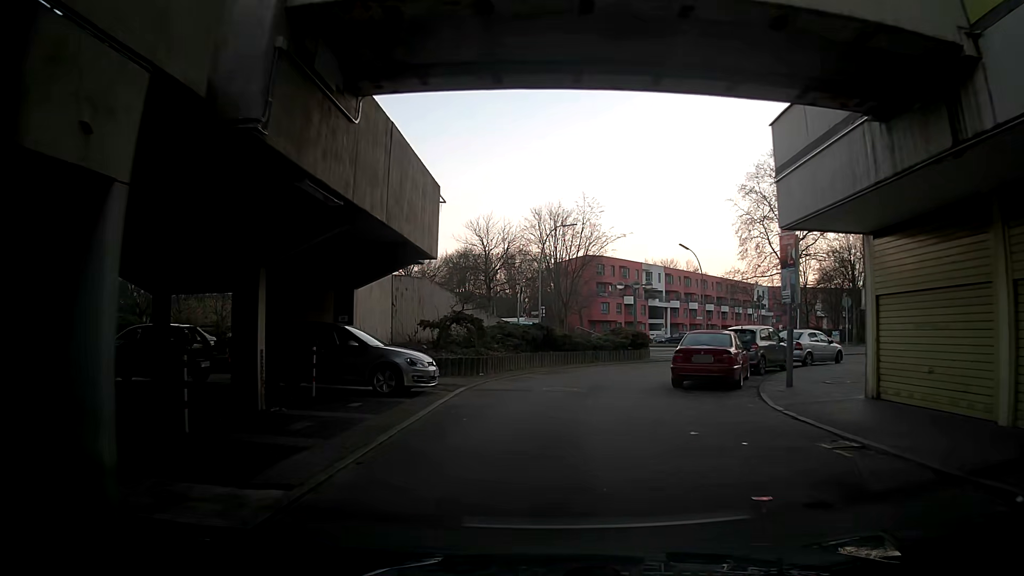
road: residential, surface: asphalt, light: Day
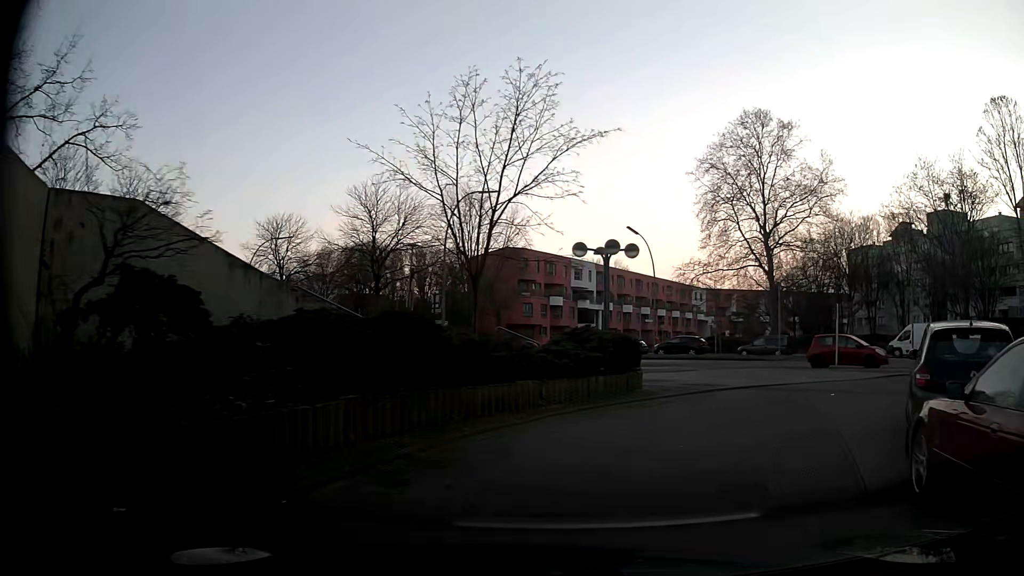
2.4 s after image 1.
(+0.4, +15.3) m; +7°
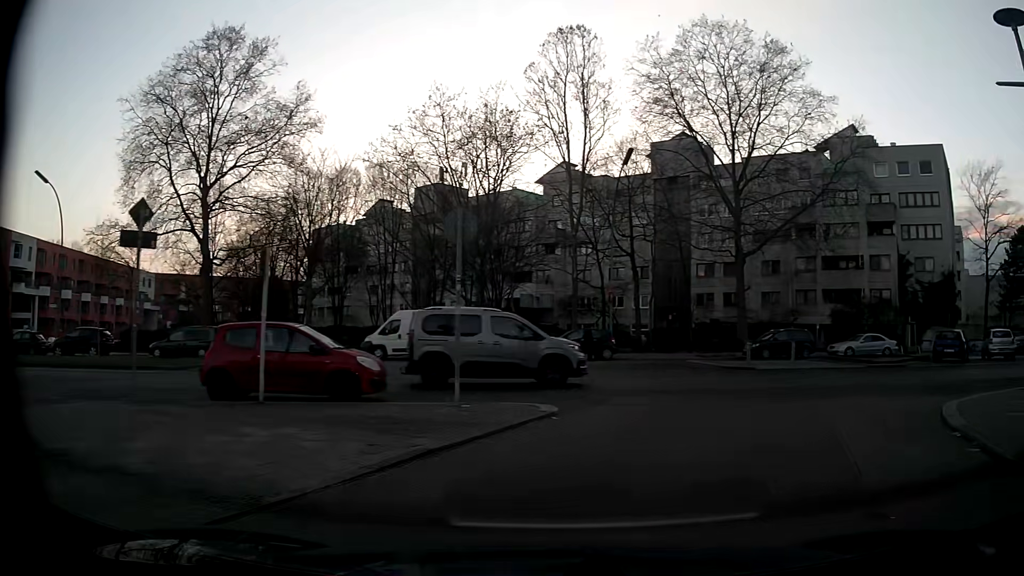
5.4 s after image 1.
(+6.0, +15.0) m; +46°
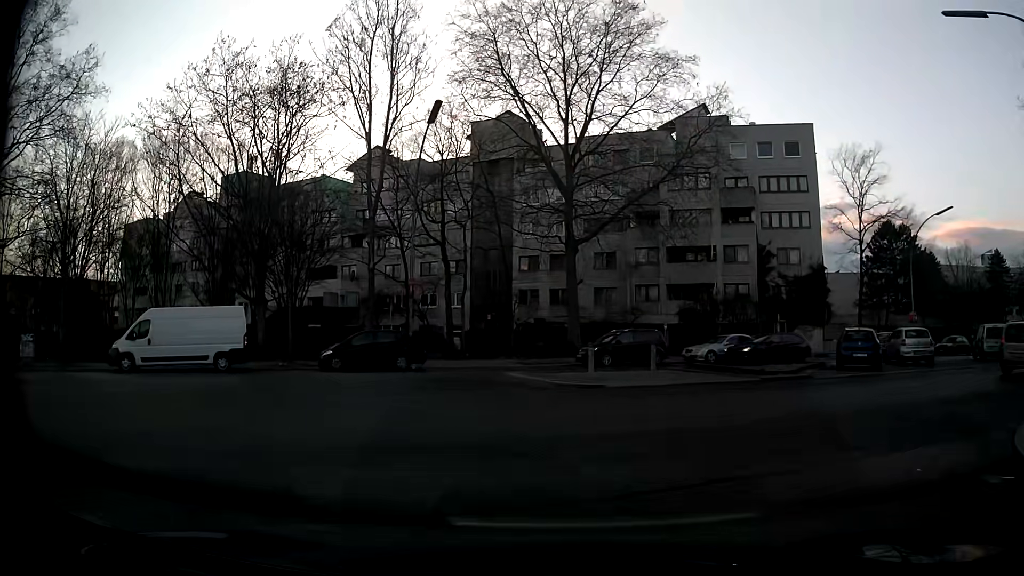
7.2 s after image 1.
(+1.3, +7.3) m; +16°
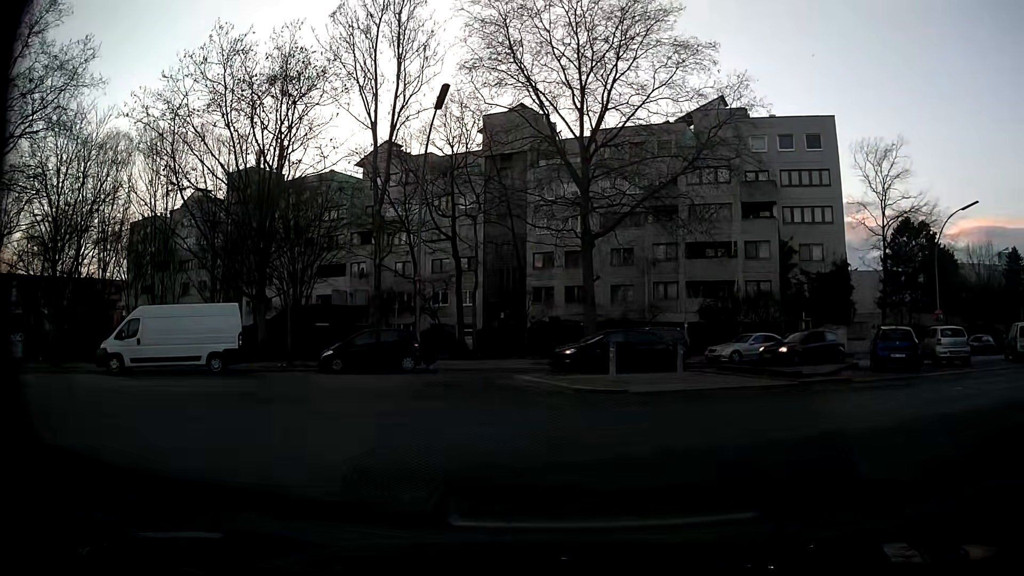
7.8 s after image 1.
(0.0, +1.7) m; -3°
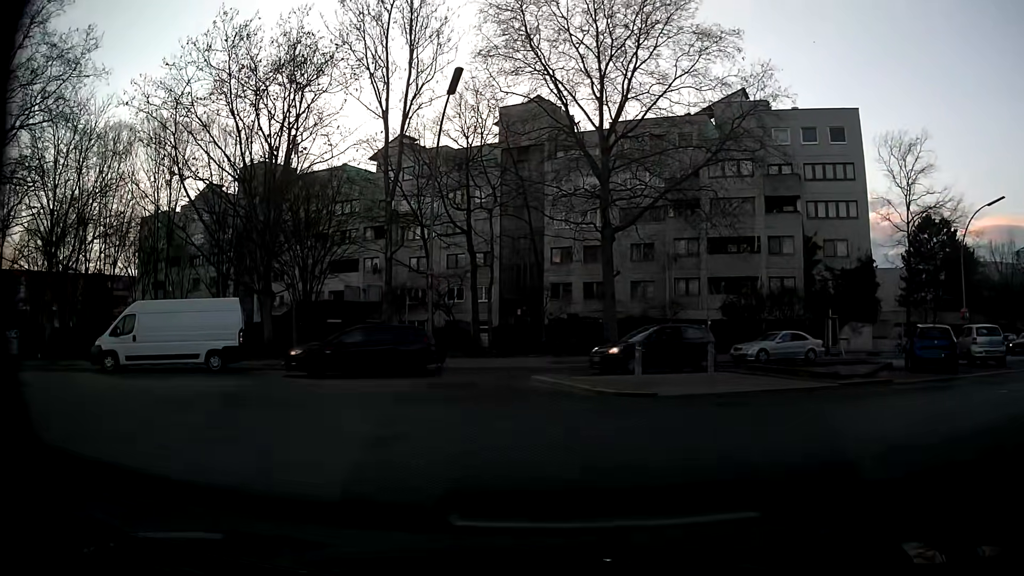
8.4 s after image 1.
(0.0, +1.3) m; +1°
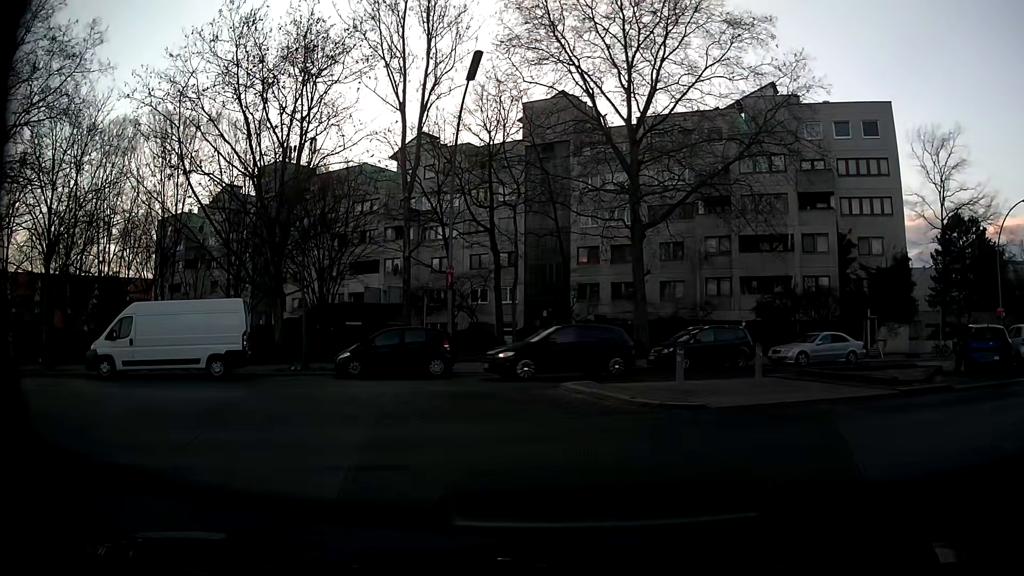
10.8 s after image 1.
(0.0, +1.7) m; -2°
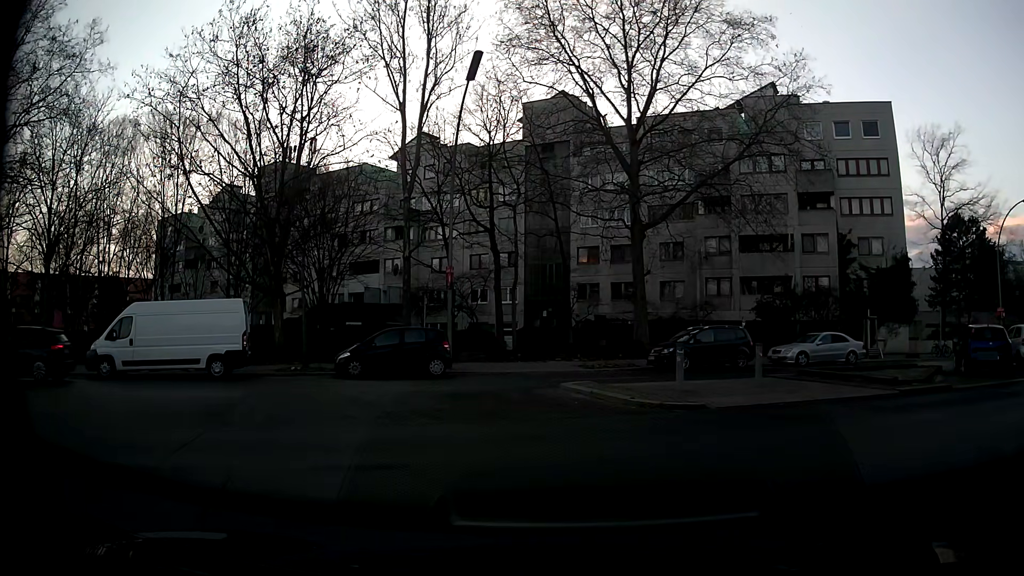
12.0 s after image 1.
(0.0, 0.0) m; 0°
